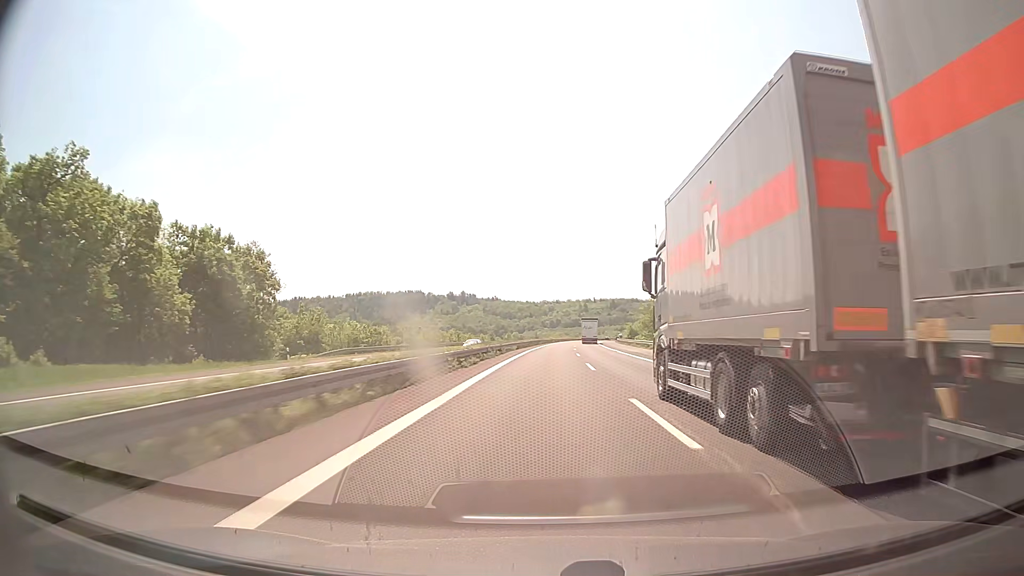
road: motorway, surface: concrete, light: Day
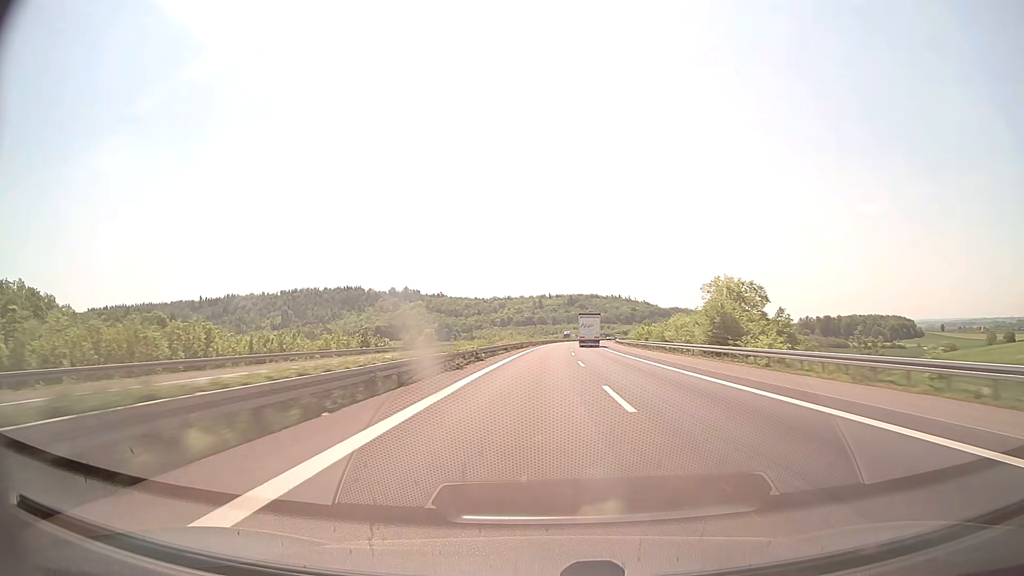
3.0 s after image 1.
(+3.2, +103.3) m; +4°
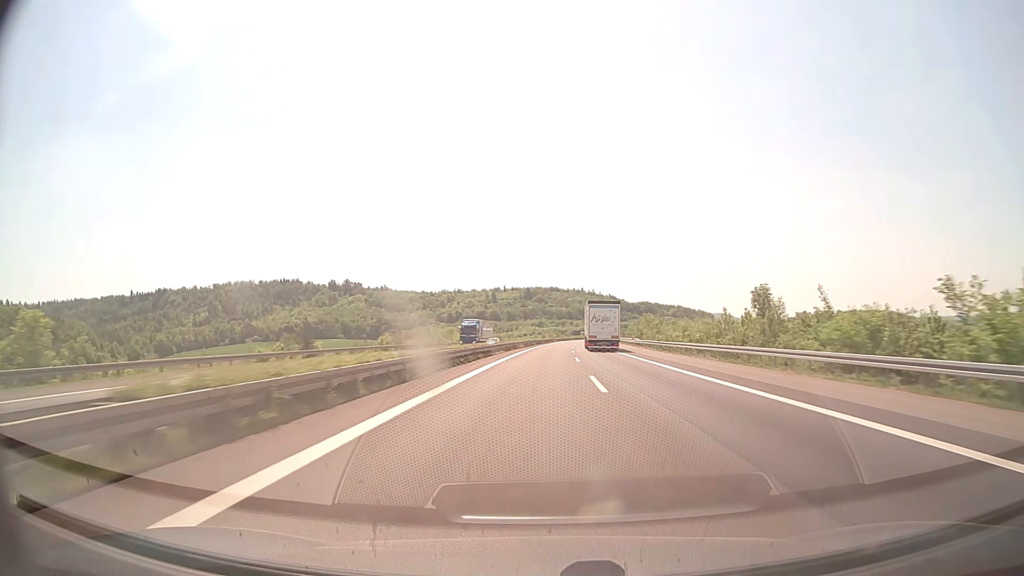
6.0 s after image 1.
(+3.1, +103.3) m; +4°
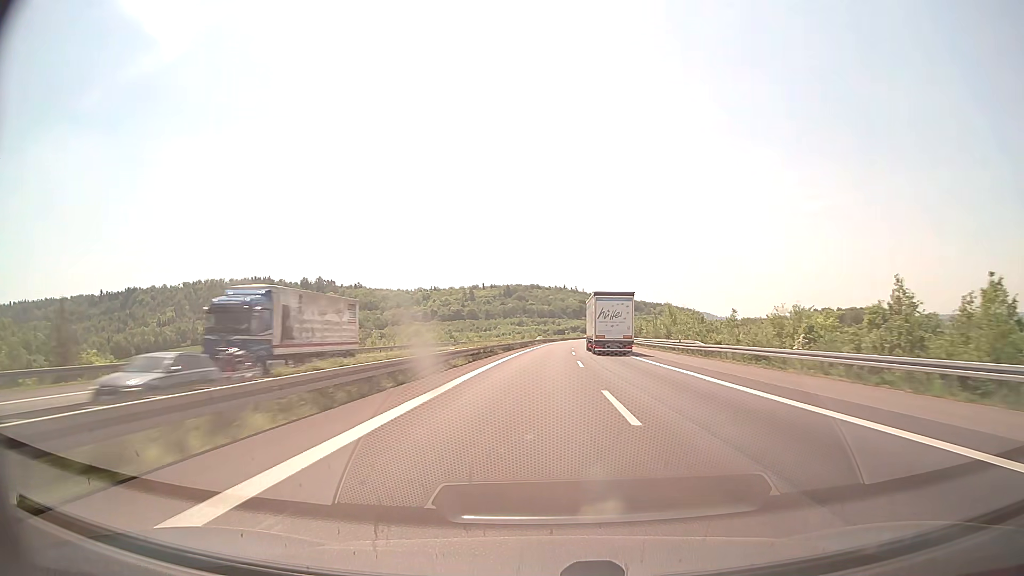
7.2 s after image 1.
(+0.6, +41.3) m; +2°
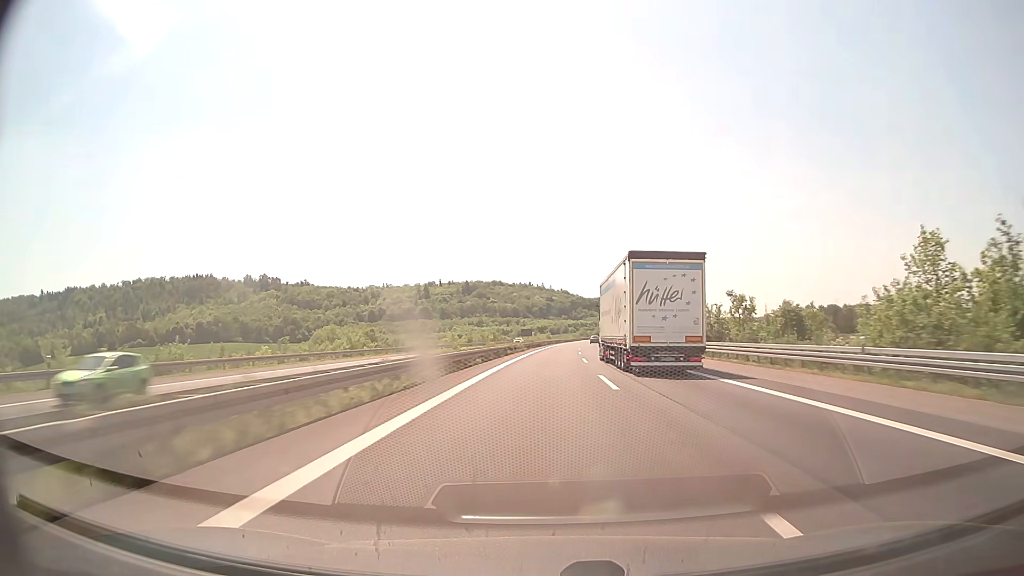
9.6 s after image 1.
(+2.1, +82.7) m; +3°
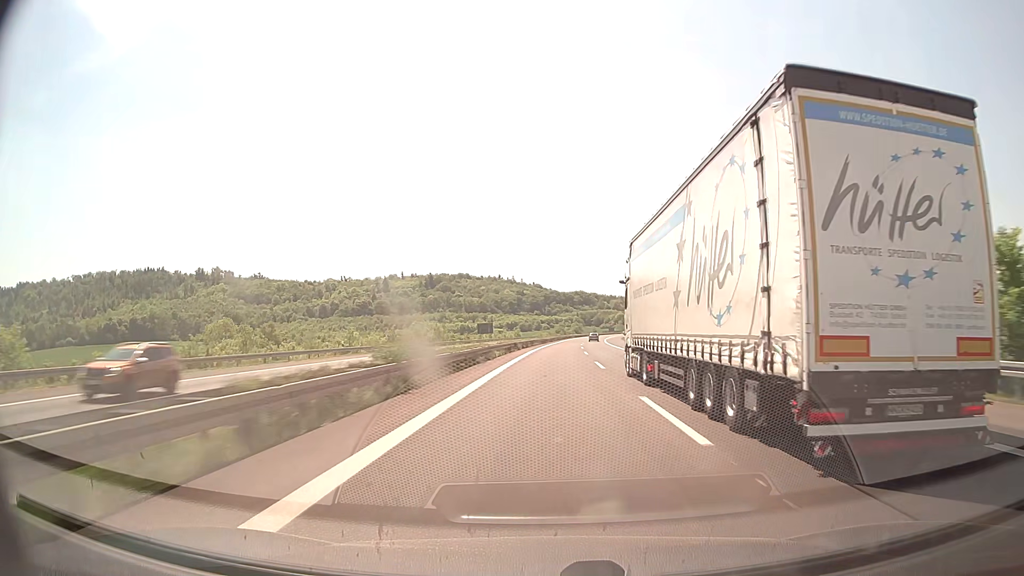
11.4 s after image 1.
(+1.3, +62.0) m; +2°
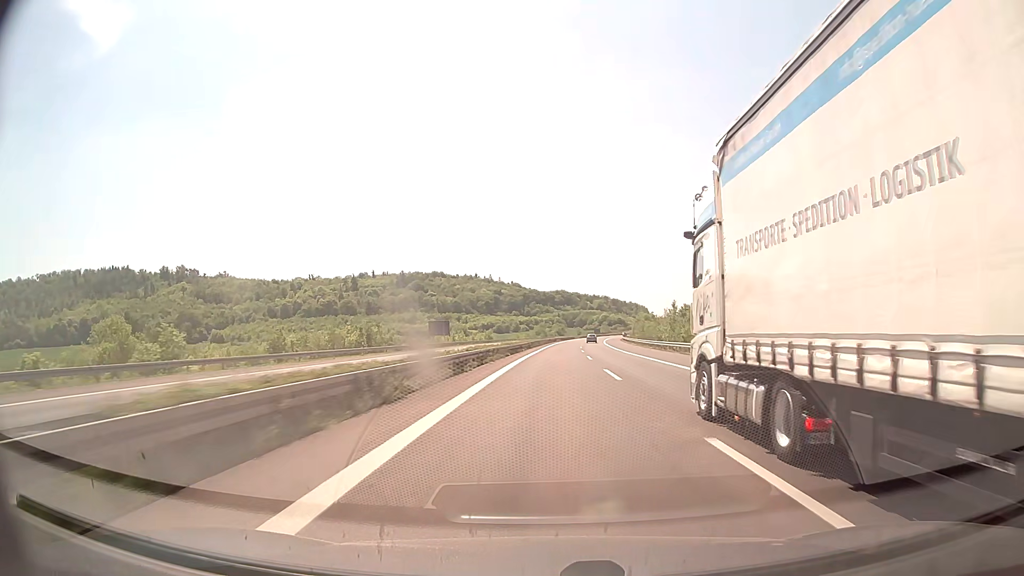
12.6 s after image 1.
(+0.6, +41.3) m; +2°
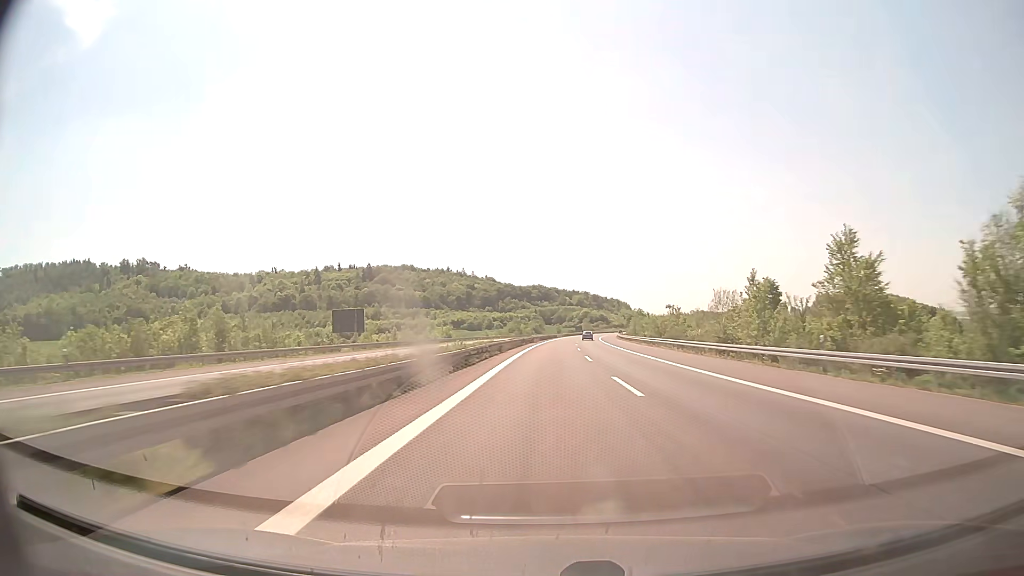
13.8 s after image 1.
(+0.6, +41.3) m; +2°
